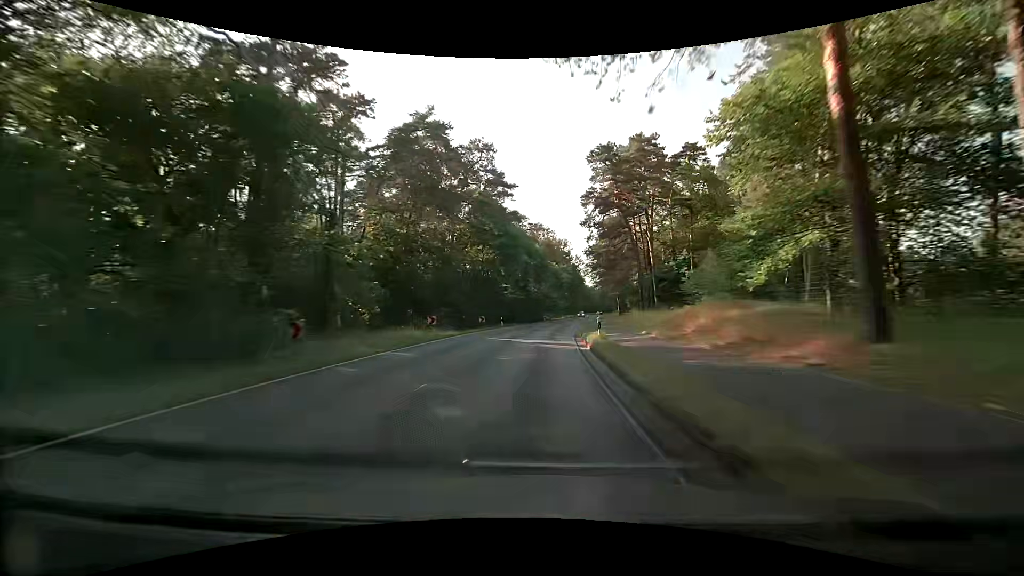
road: secondary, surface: asphalt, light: Day
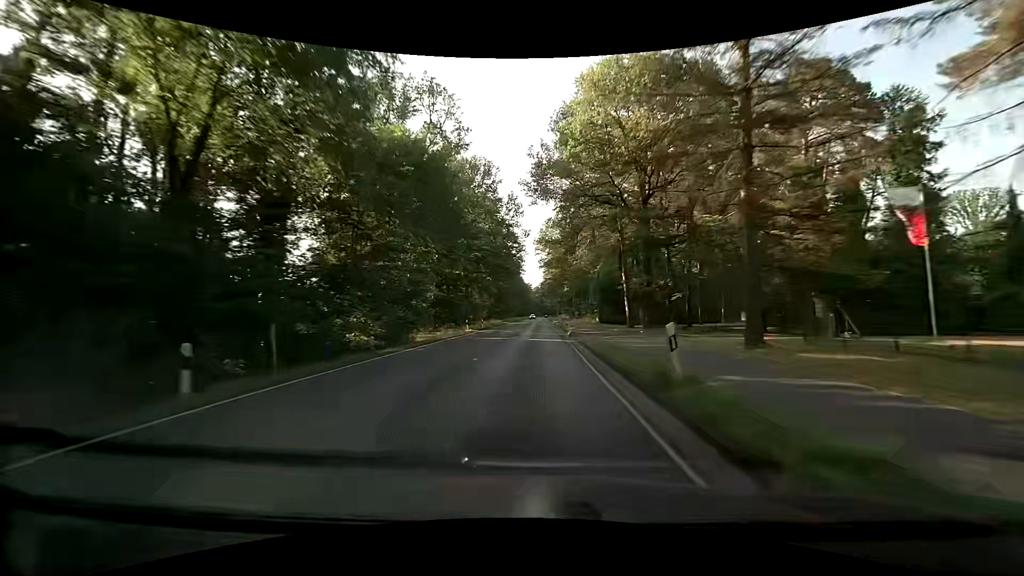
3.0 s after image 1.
(+7.3, +77.0) m; +8°
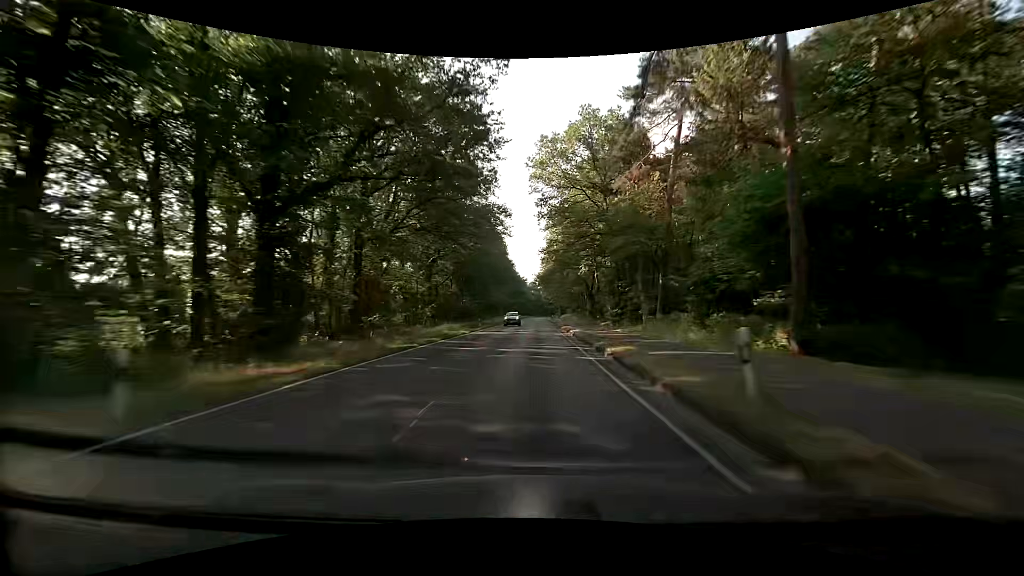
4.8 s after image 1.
(+0.5, +47.0) m; 0°
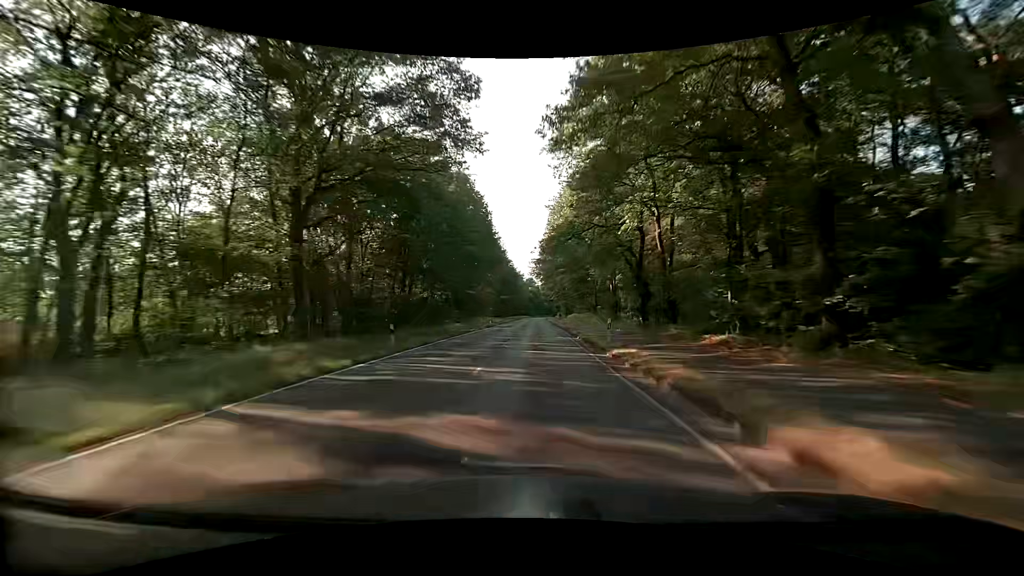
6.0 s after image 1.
(+0.3, +31.4) m; +1°
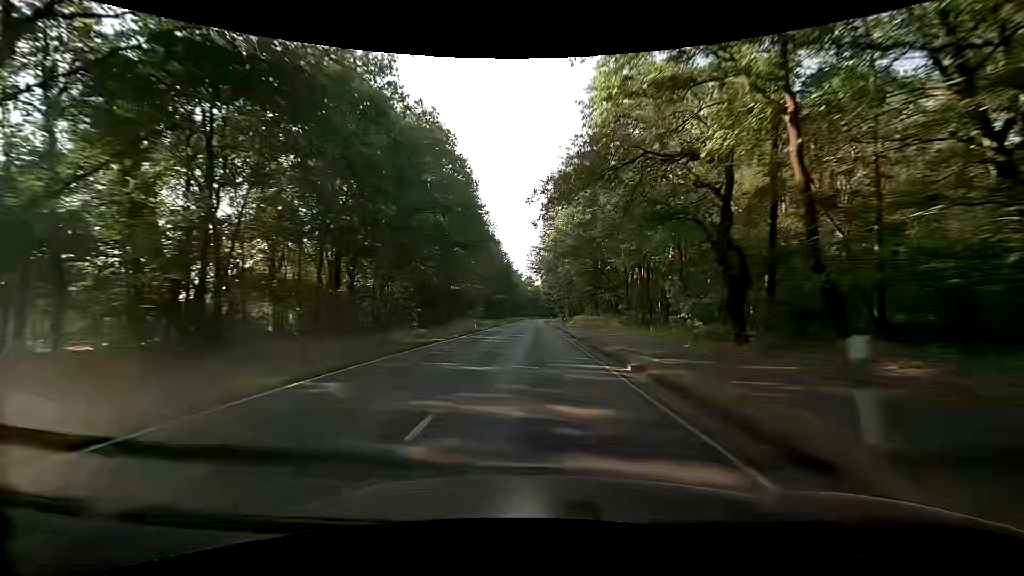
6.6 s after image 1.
(0.0, +15.8) m; 0°
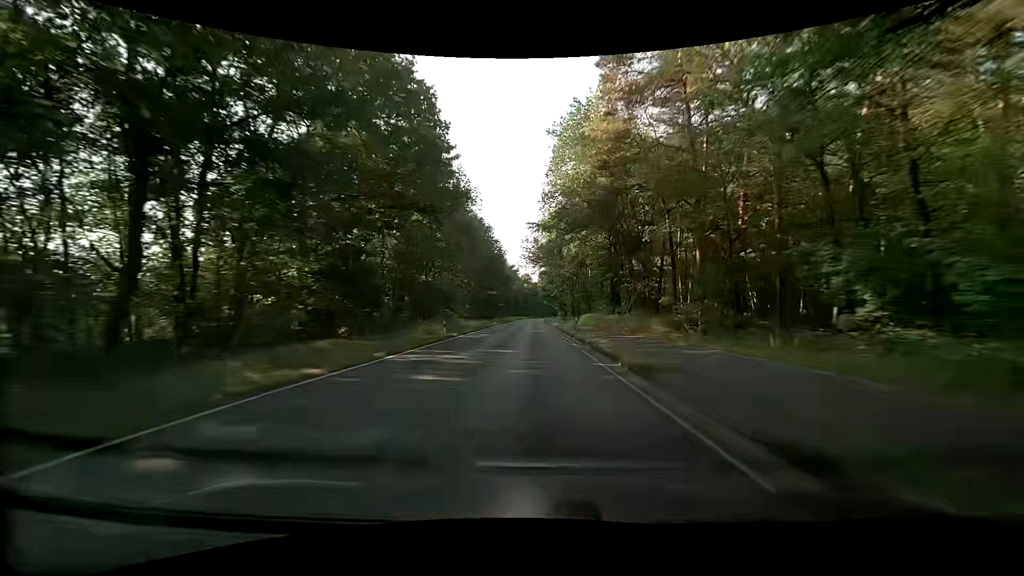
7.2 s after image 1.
(+0.1, +15.8) m; +1°
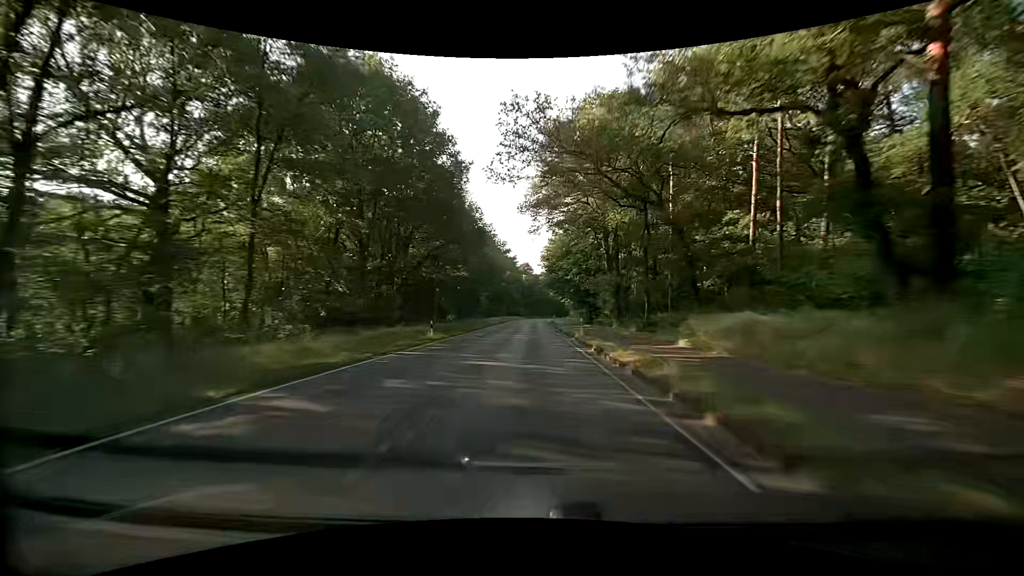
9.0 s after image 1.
(+0.1, +47.4) m; 0°
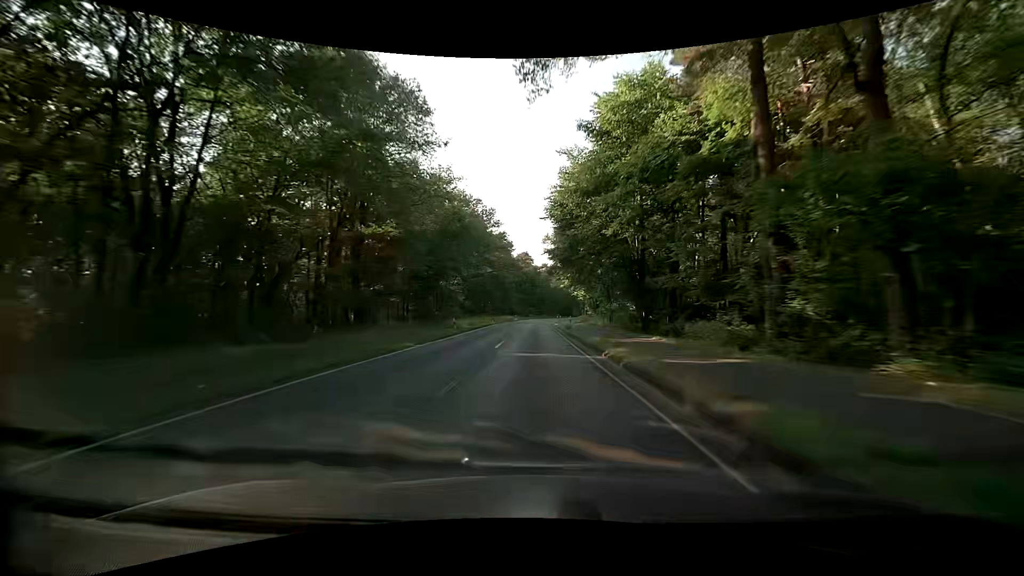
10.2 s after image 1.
(+0.1, +31.6) m; 0°
(0, +10) (0, +20) (0, +30) (0, +40) (0, +50) (+1, +60) (+1, +70) (+1, +80) (+2, +90) (+3, +100) m
